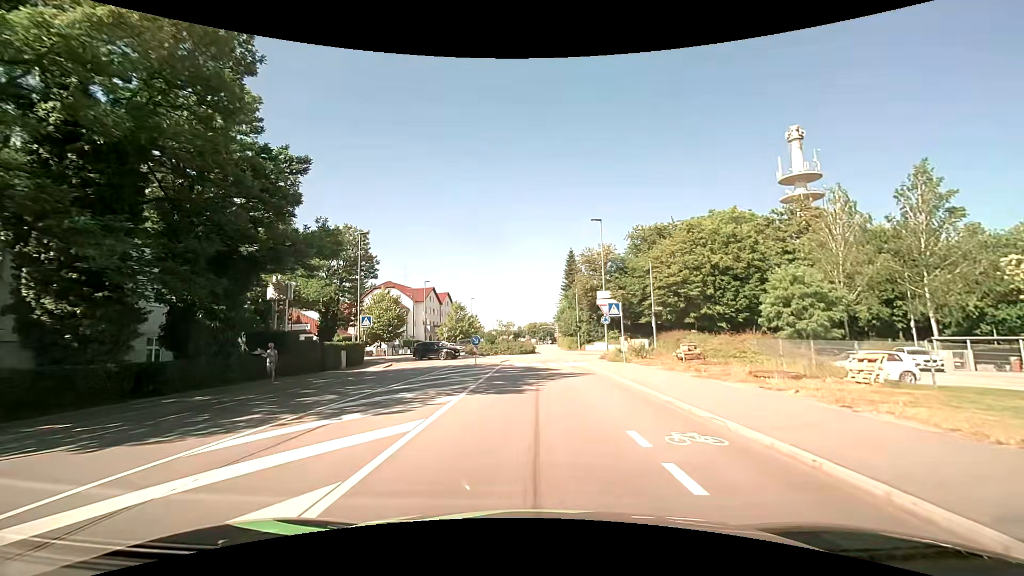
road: tertiary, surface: asphalt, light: Day
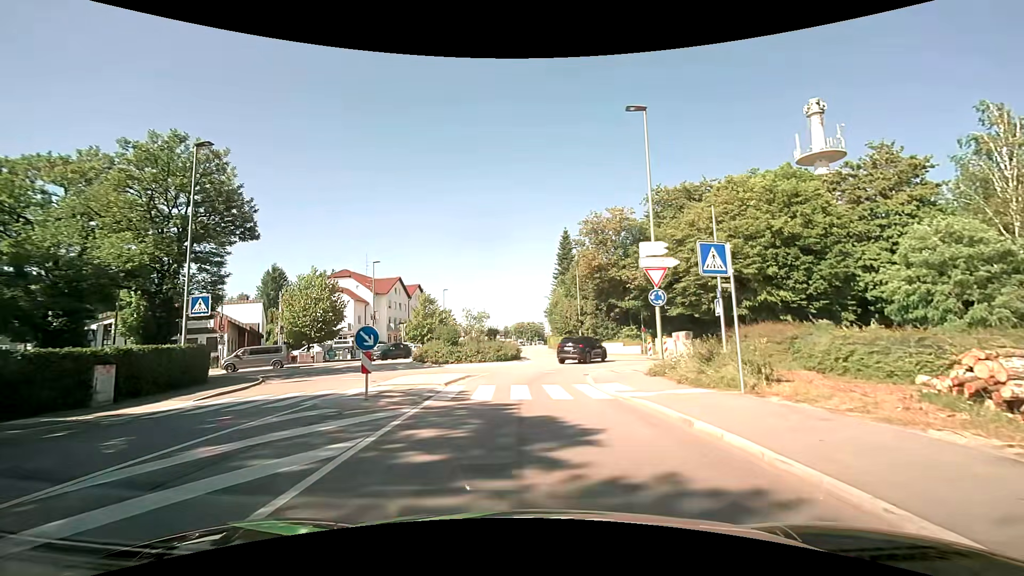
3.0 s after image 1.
(+0.1, +17.6) m; +1°
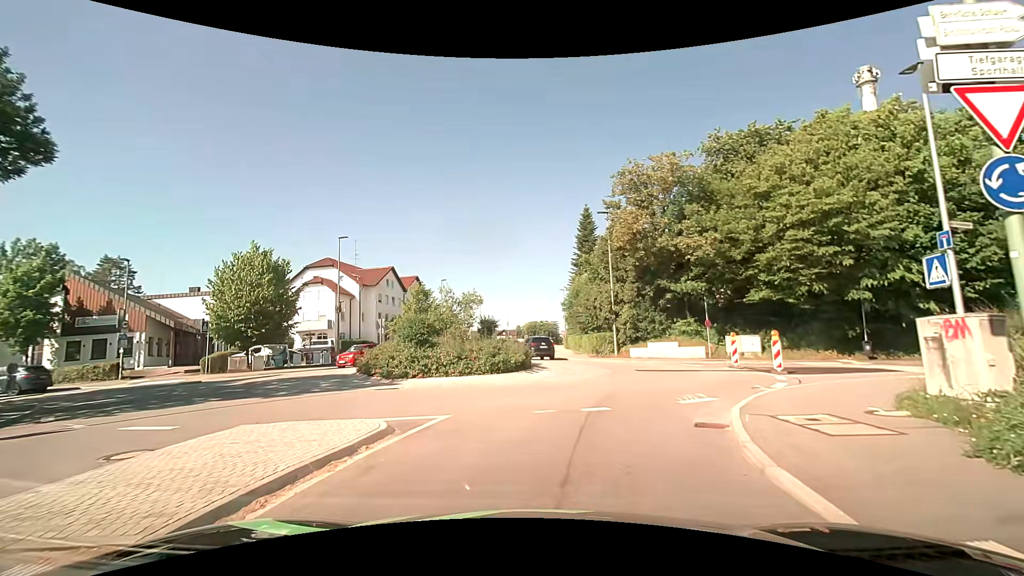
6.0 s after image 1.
(-0.1, +12.7) m; -1°
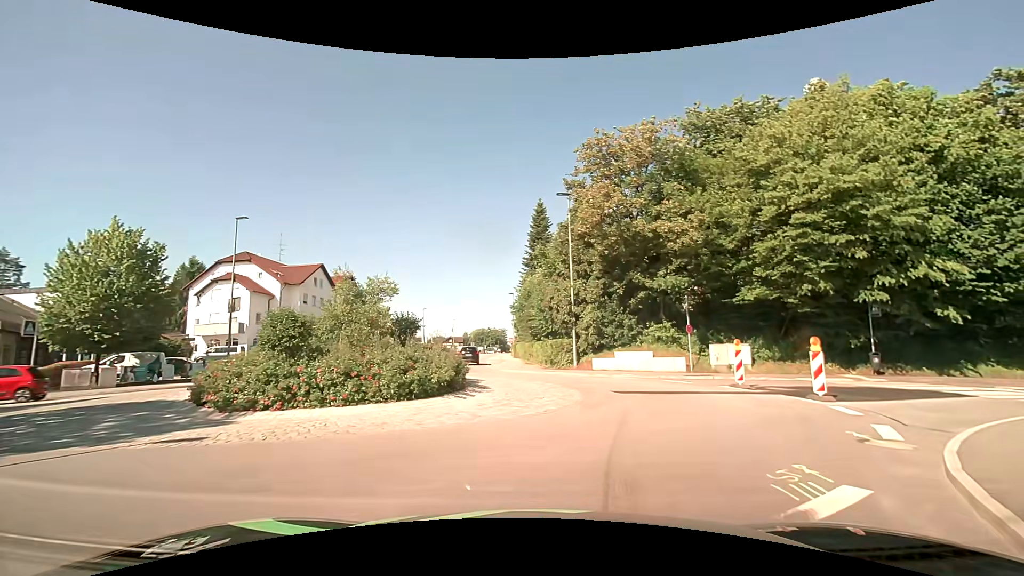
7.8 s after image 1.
(+0.1, +6.7) m; +4°
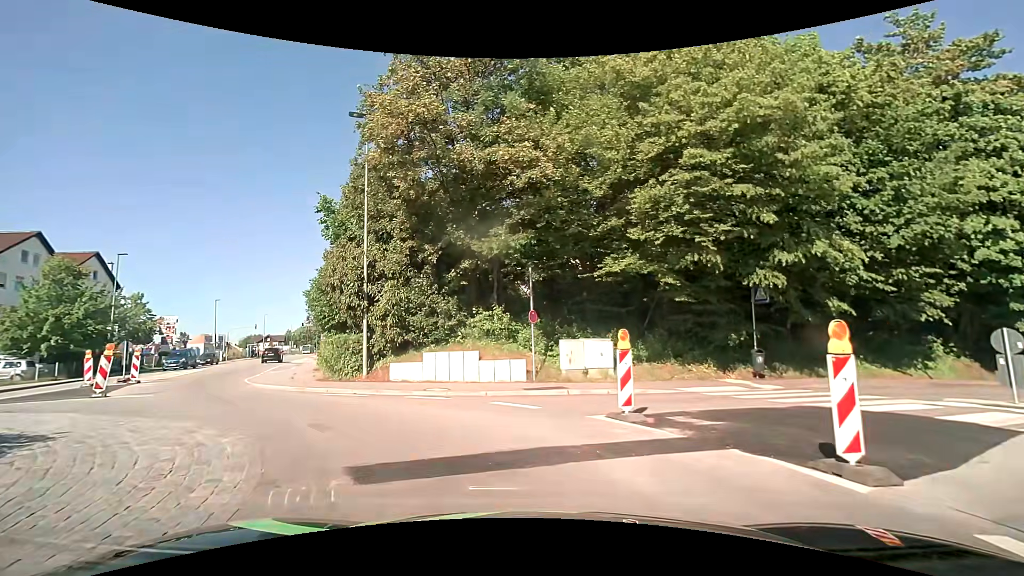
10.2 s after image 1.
(+2.1, +9.4) m; +20°
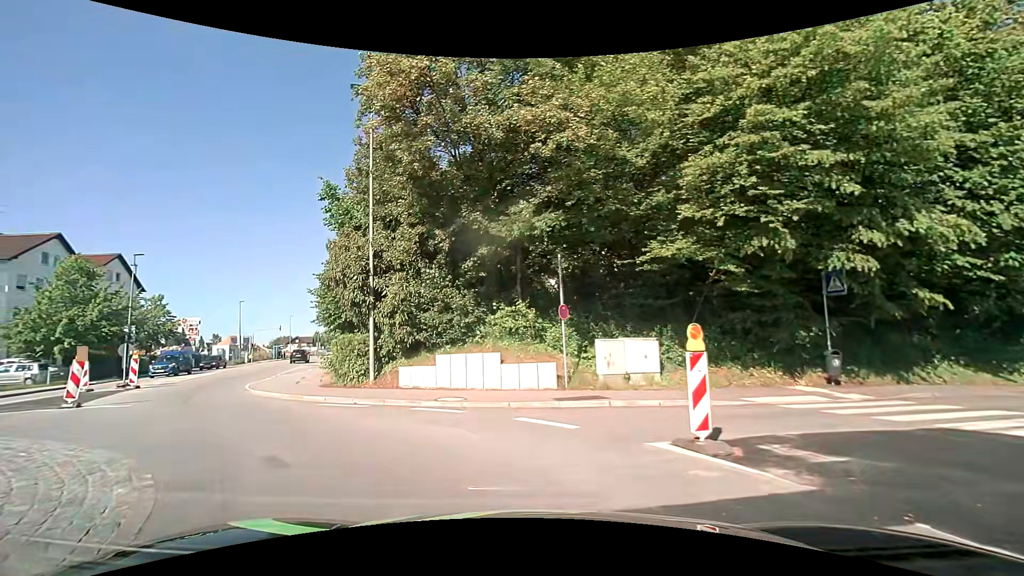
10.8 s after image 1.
(0.0, +2.5) m; -3°
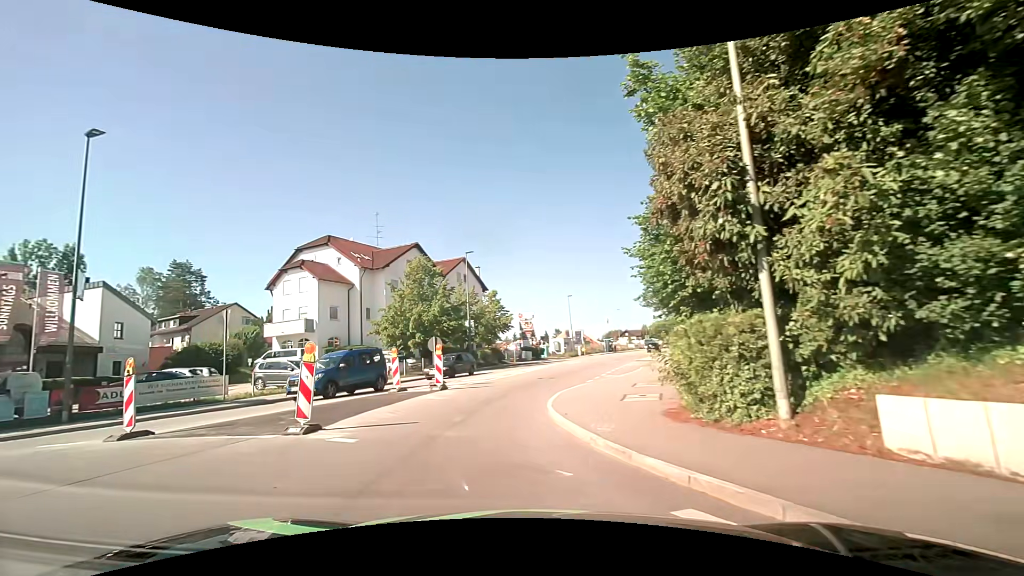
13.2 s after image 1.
(-2.3, +8.8) m; -35°
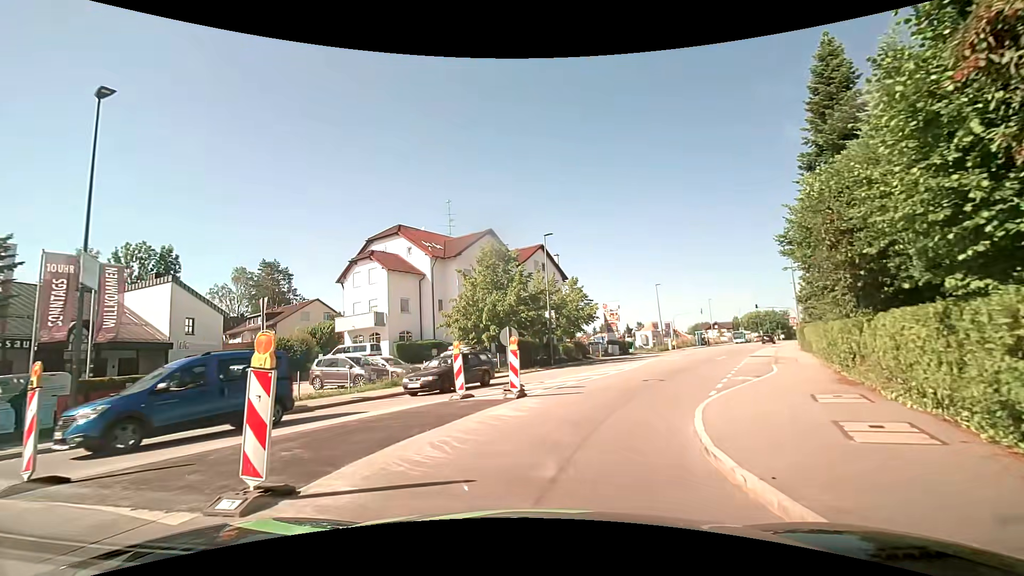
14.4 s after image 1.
(-0.5, +4.9) m; -10°
(+1, +10) (+4, +19) (+9, +28) (+13, +37) (+18, +46) (+22, +55) (+27, +64) (+32, +73) (+37, +81) (+42, +90) m
